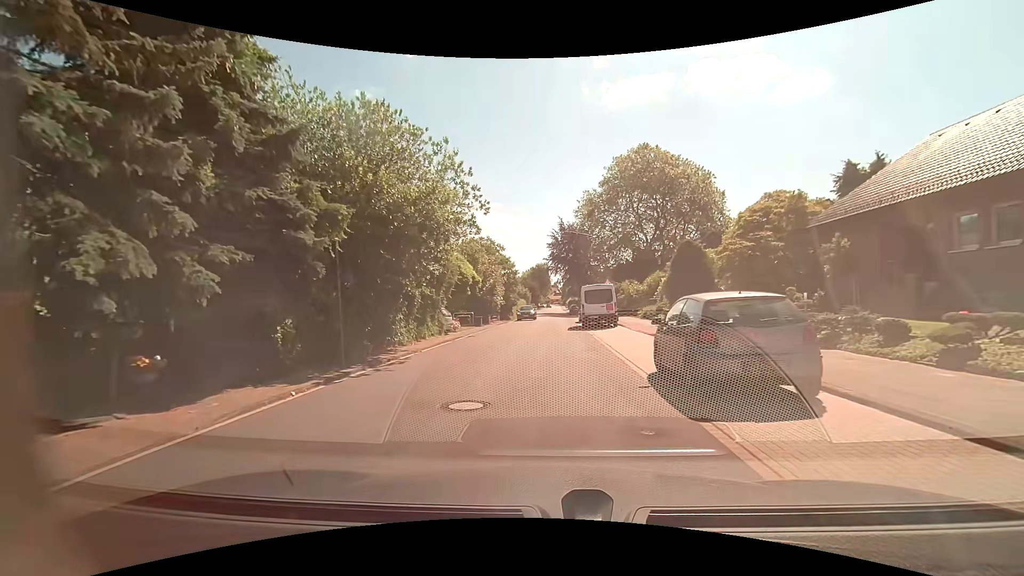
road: residential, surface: asphalt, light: Day
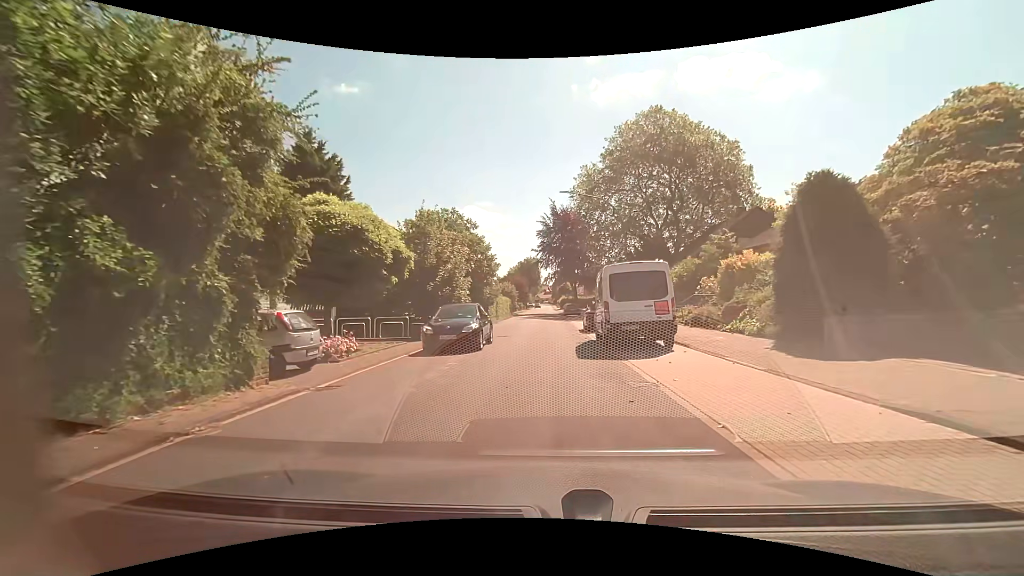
(+0.2, +14.8) m; +2°
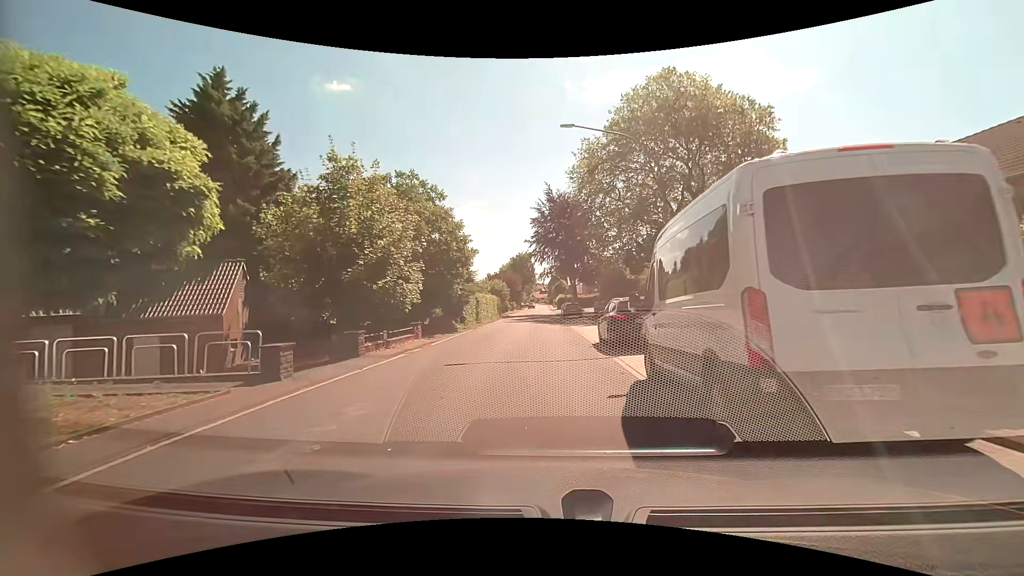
(+0.1, +10.4) m; 0°
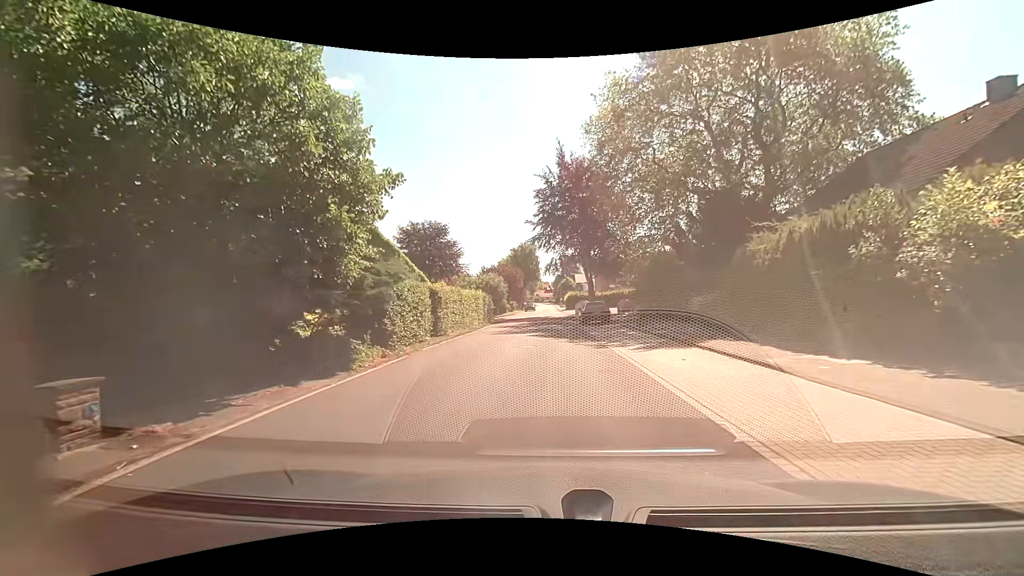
(-0.2, +16.1) m; -1°
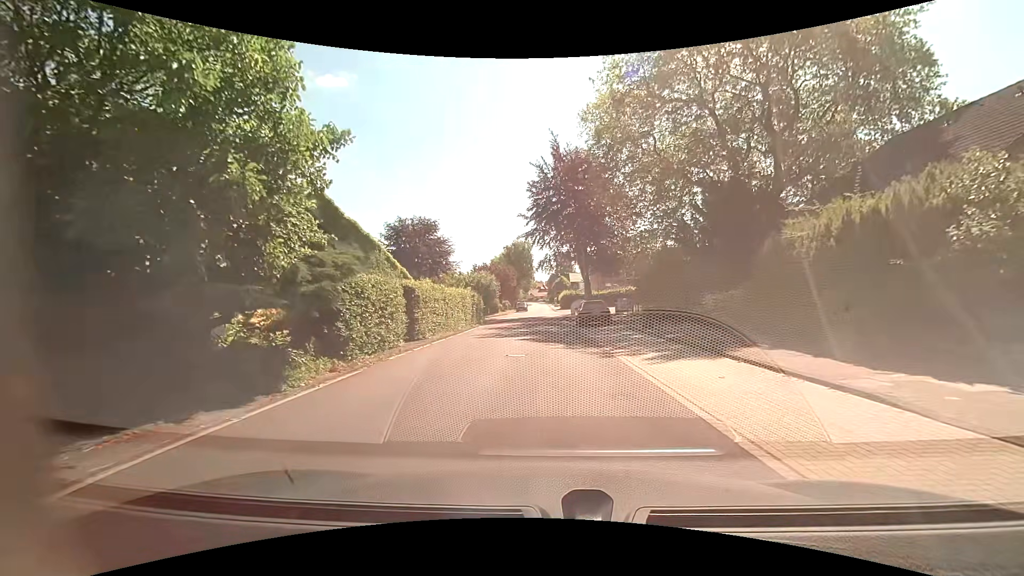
(0.0, +2.8) m; +1°
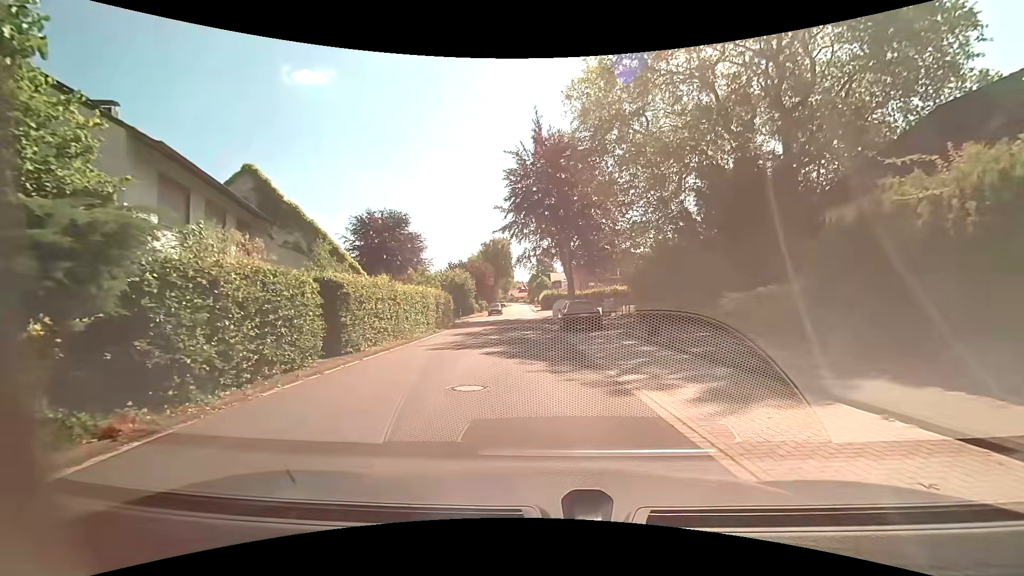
(+0.1, +5.0) m; +2°
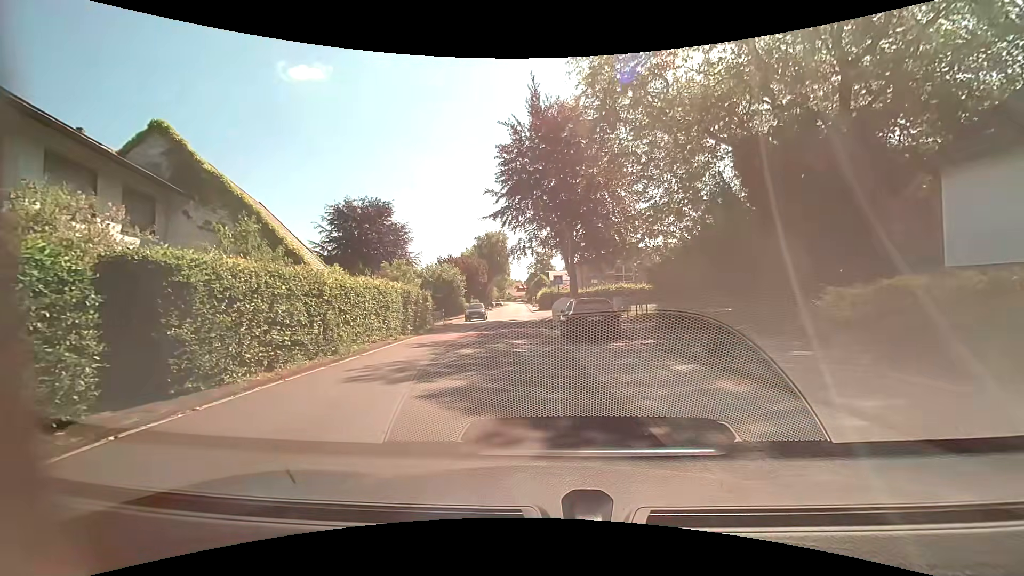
(0.0, +6.3) m; +1°
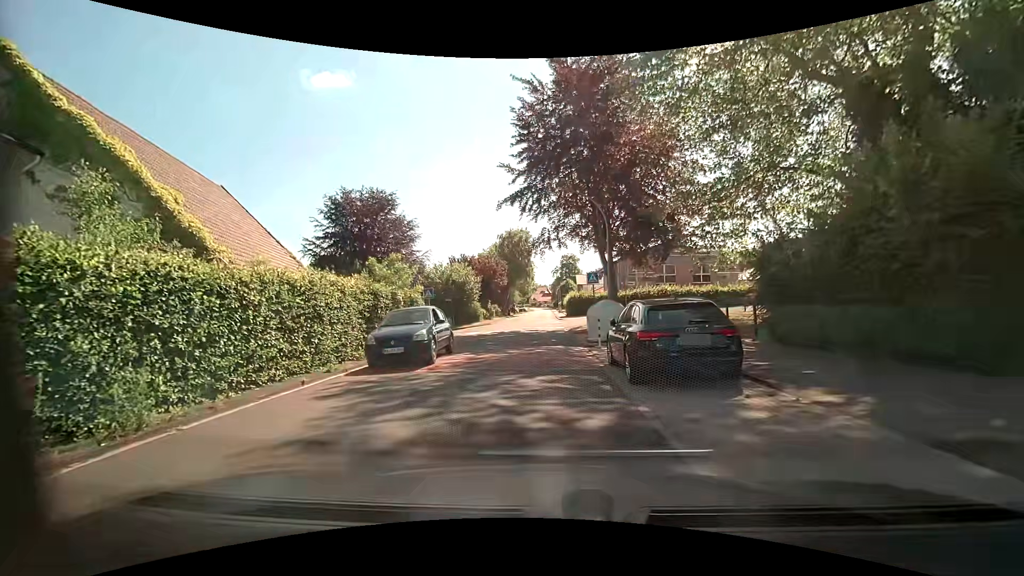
(-0.2, +8.1) m; -2°
(0, +10) (-1, +20) (-1, +30) (-1, +40) (-1, +50) (-1, +60) (-1, +70) (-1, +80) (-1, +90) (-2, +100) m
